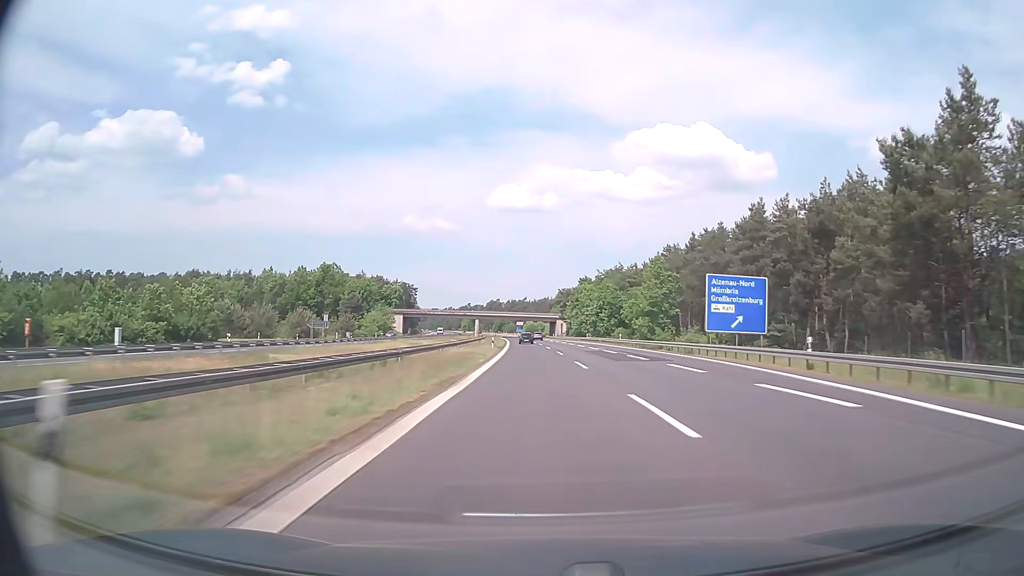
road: motorway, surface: asphalt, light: Day
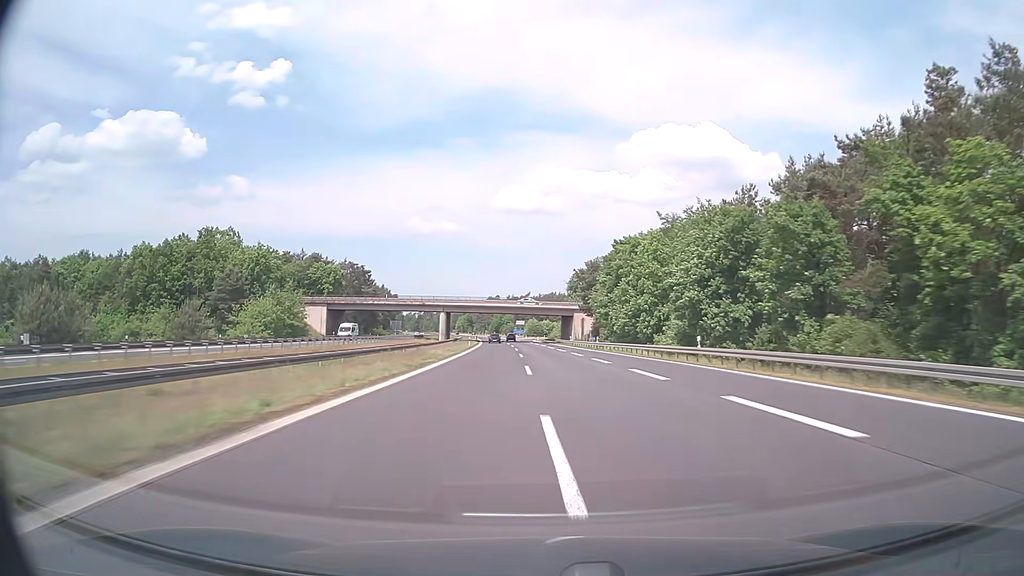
(-0.2, +74.9) m; 0°
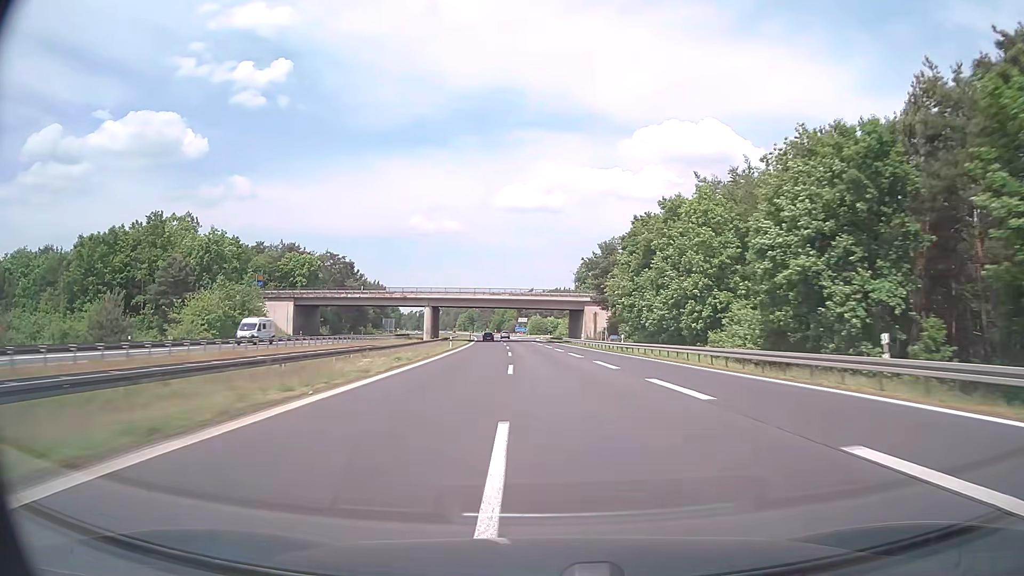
(0.0, +18.8) m; 0°
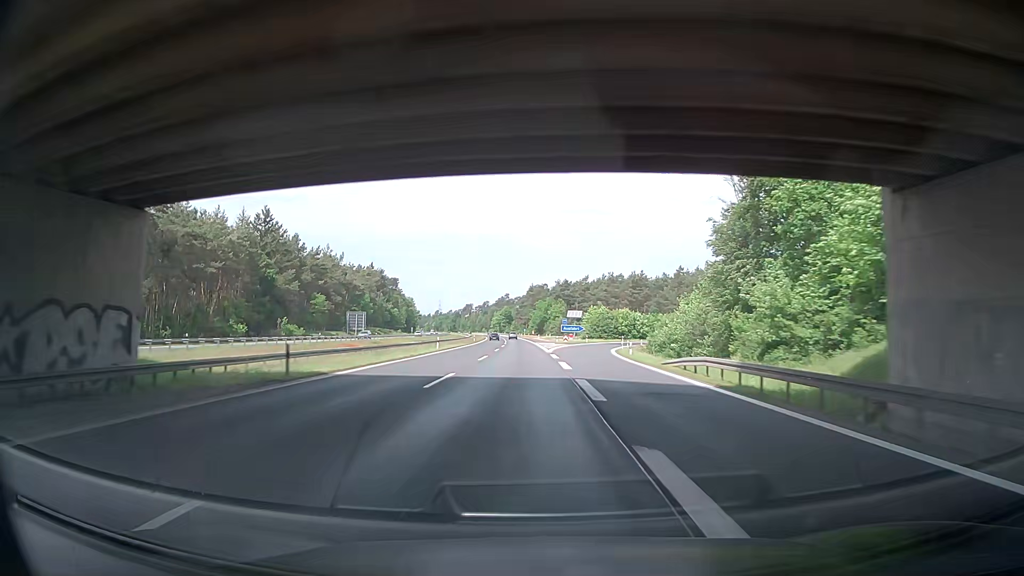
(-2.9, +94.5) m; -4°
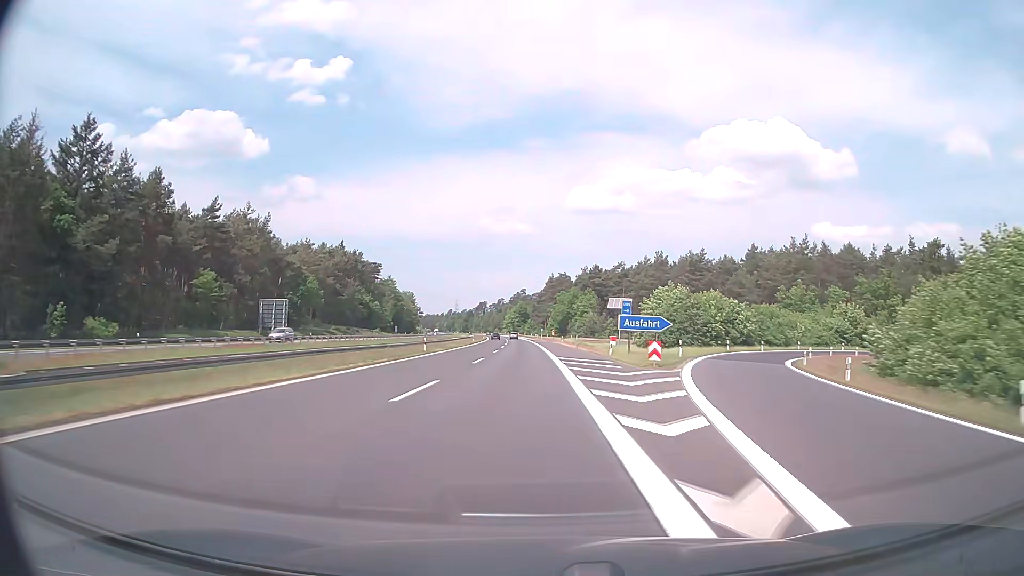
(-0.4, +56.9) m; -2°
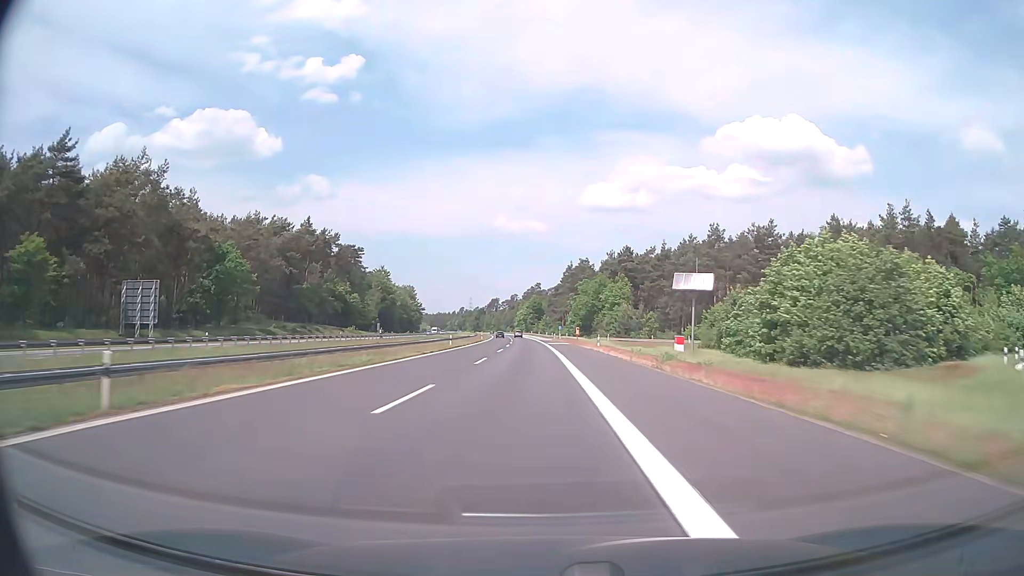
(-0.5, +38.0) m; -1°
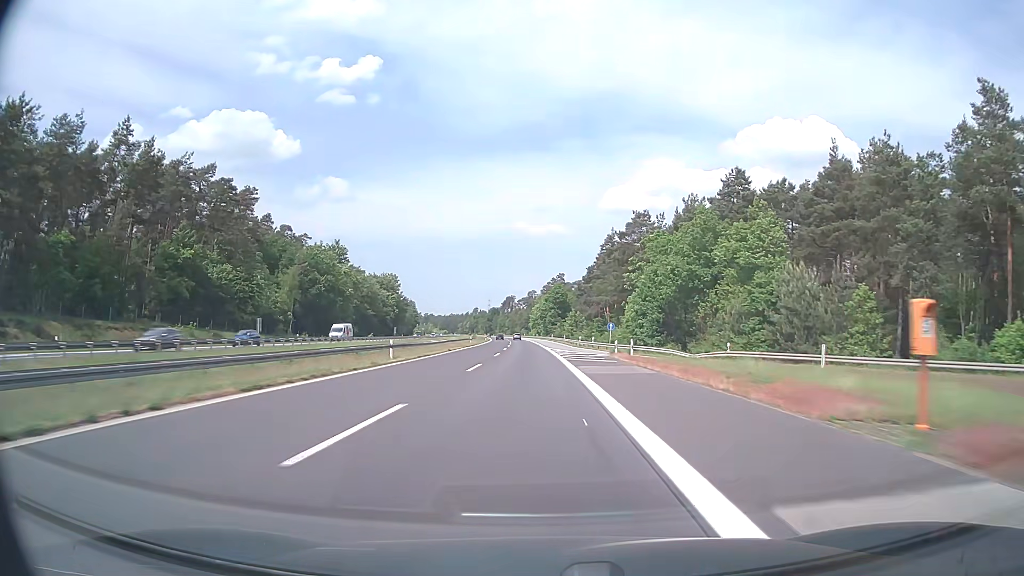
(-1.2, +76.0) m; -2°
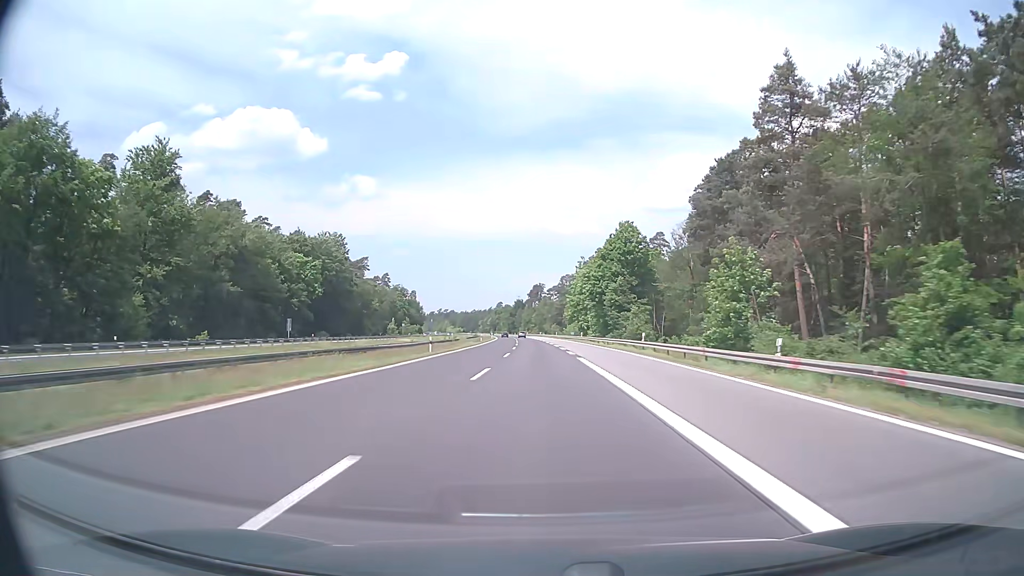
(-2.6, +95.1) m; -3°
(0, +10) (0, +20) (0, +30) (0, +40) (0, +50) (-1, +60) (-1, +70) (-1, +80) (-1, +90) (-2, +100) m
